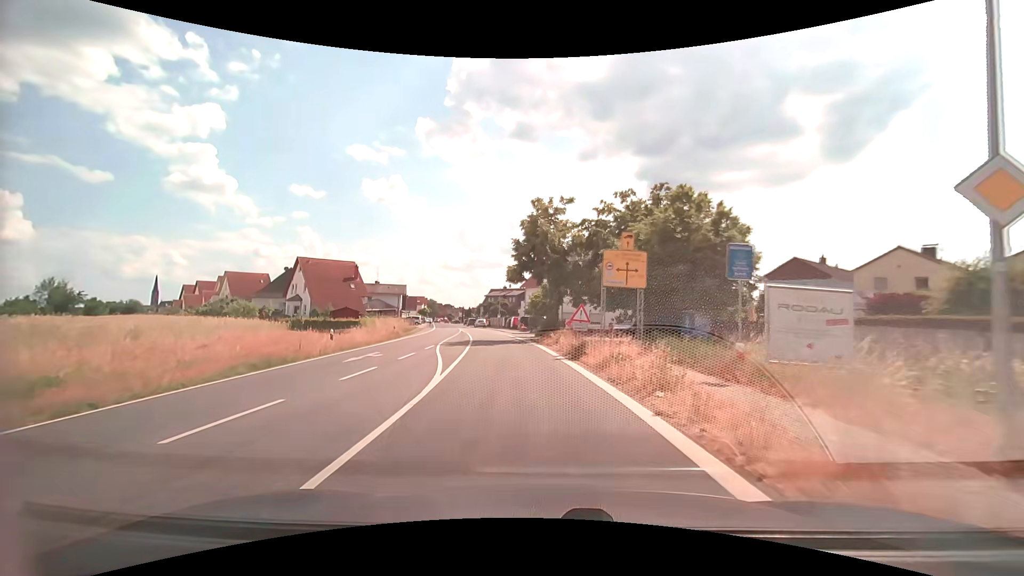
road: secondary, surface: asphalt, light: Day
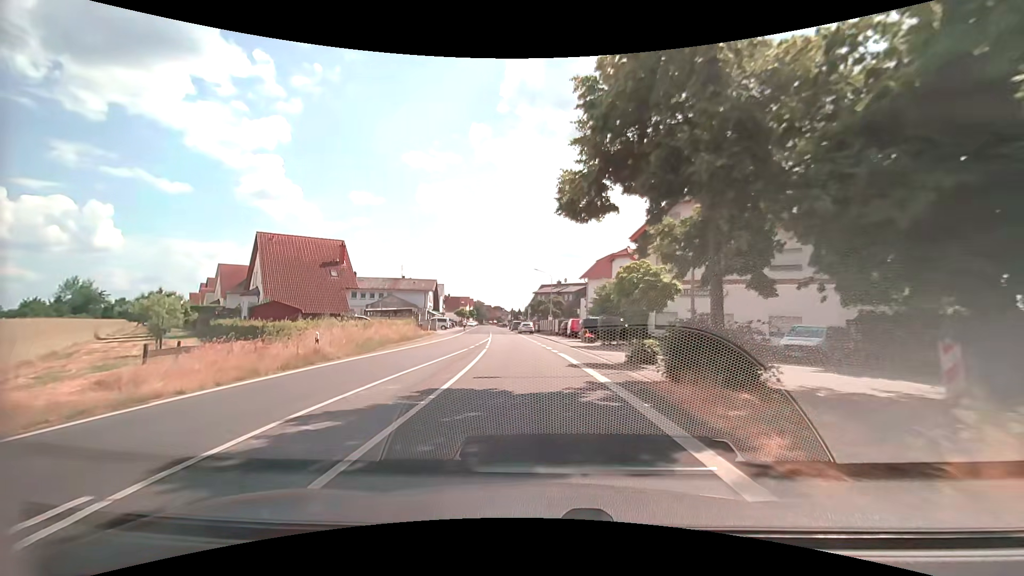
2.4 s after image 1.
(-1.4, +23.4) m; -7°
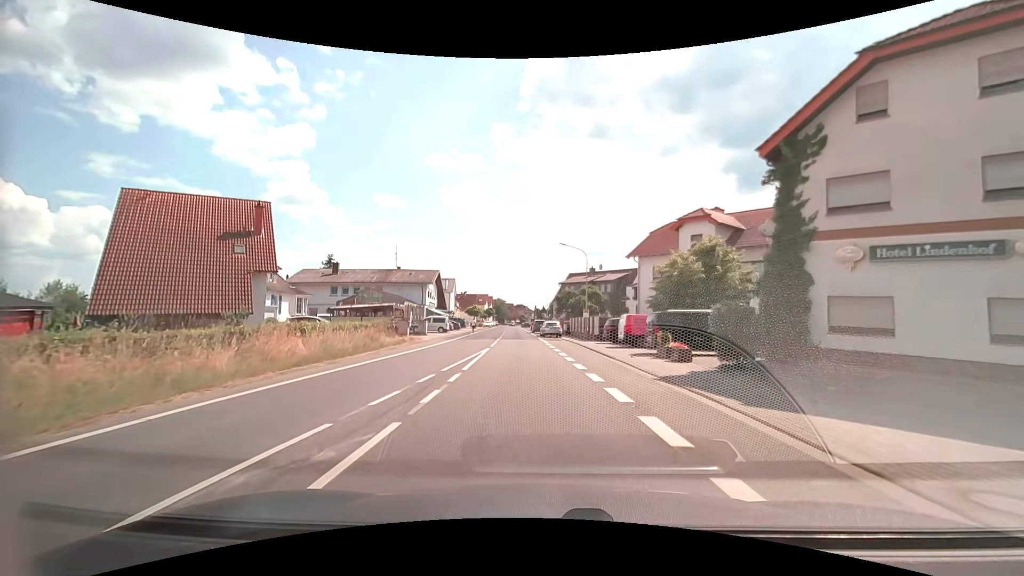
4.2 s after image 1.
(-0.3, +18.4) m; -2°
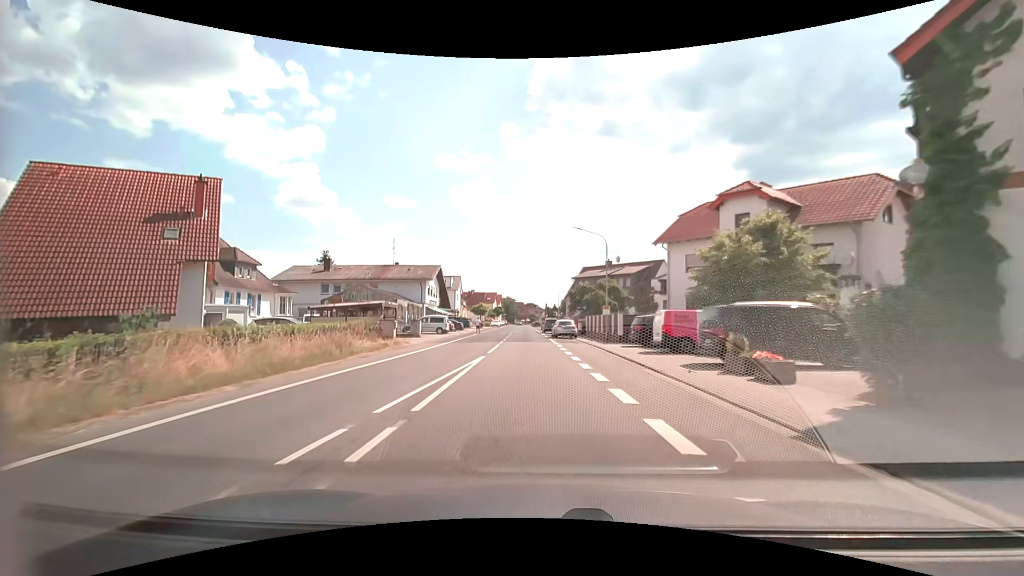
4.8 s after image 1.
(0.0, +6.4) m; -1°
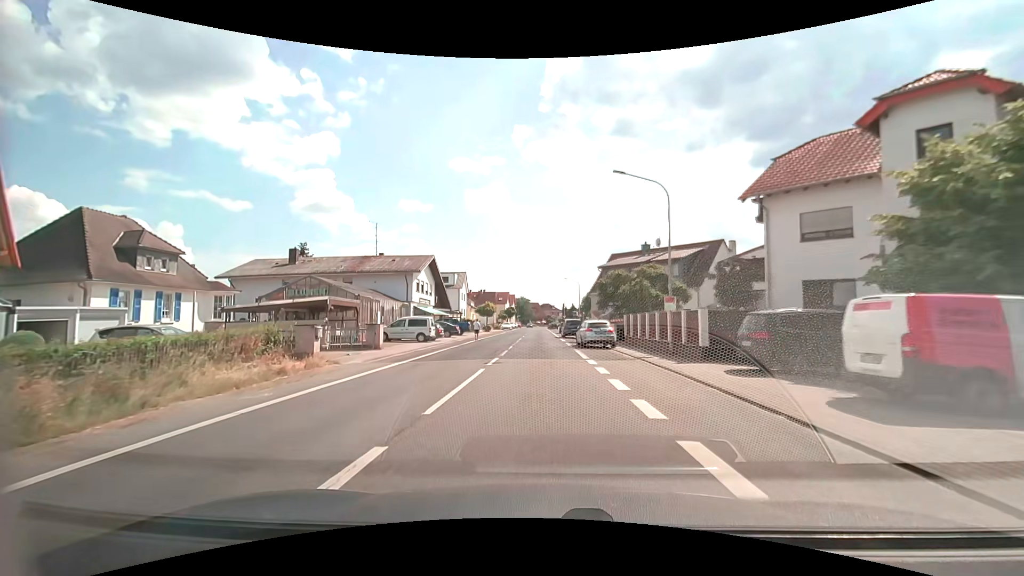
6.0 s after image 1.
(-0.3, +13.4) m; -3°
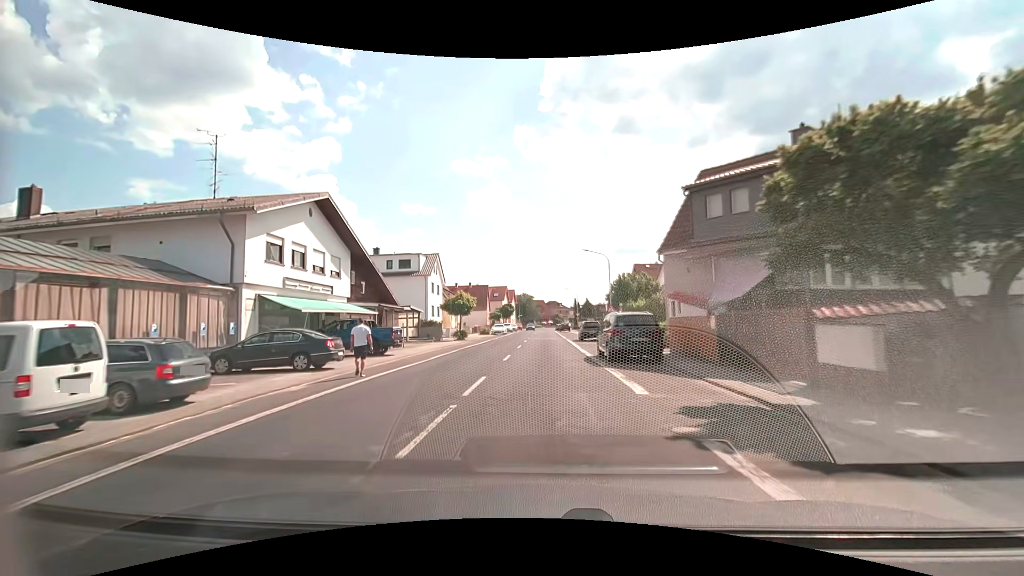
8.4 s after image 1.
(0.0, +28.3) m; 0°
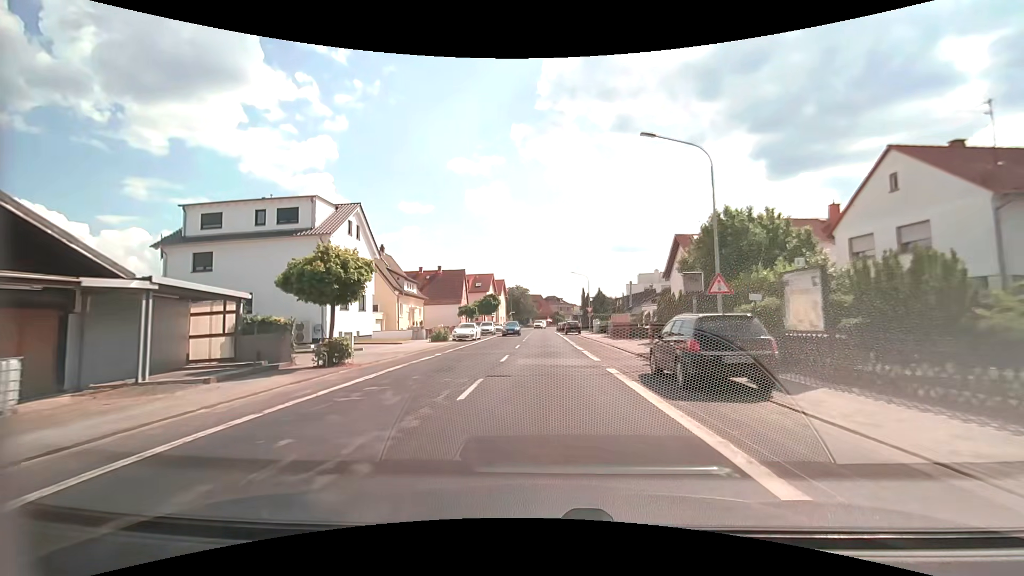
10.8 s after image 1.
(+0.1, +27.7) m; 0°
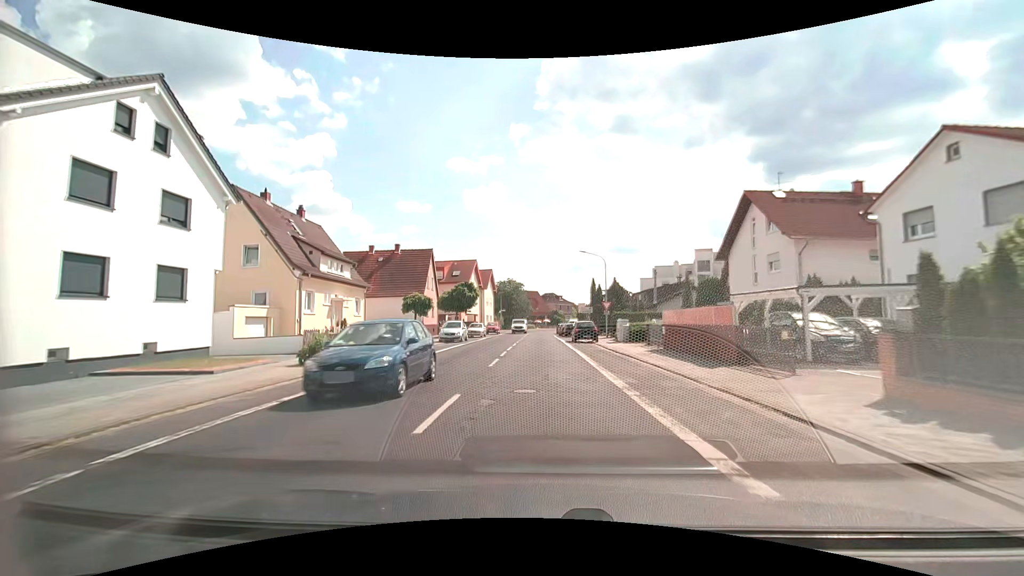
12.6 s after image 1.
(+0.1, +20.2) m; 0°
(0, +10) (0, +20) (0, +30) (0, +40) (0, +50) (0, +60) (0, +70) (+1, +80) (+2, +90) (+4, +100) m
